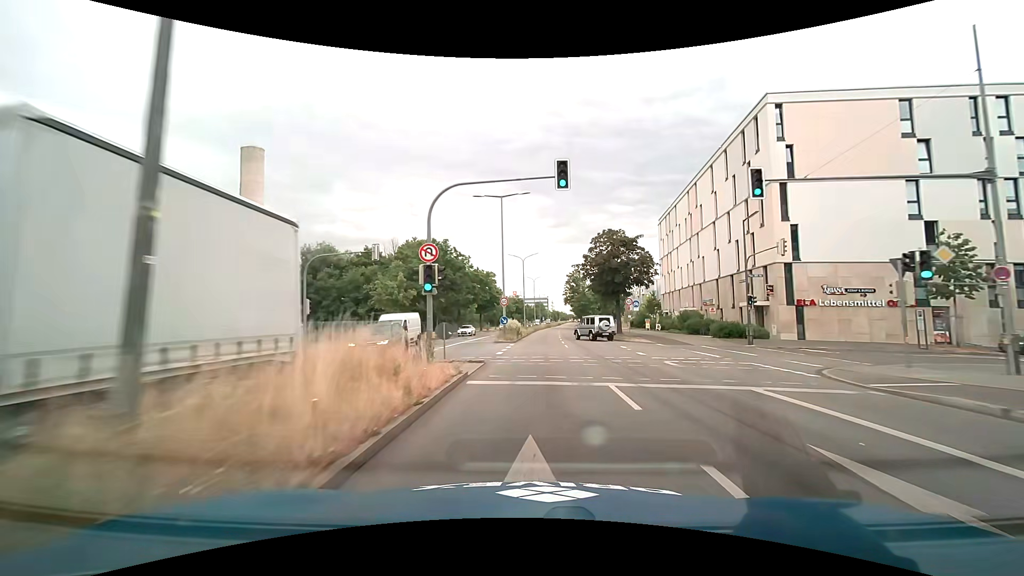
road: primary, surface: asphalt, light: Day
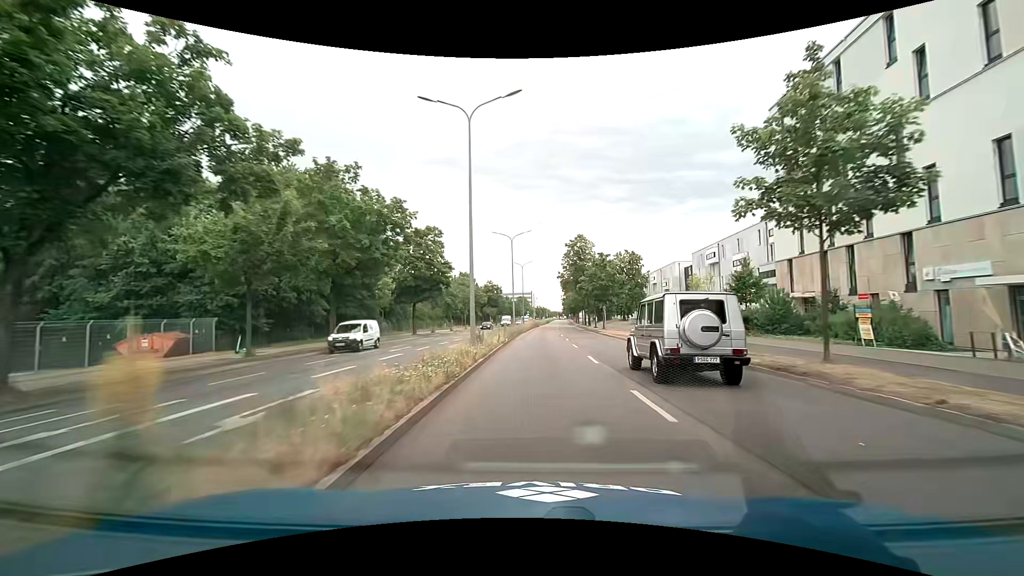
(+0.8, +45.7) m; +1°
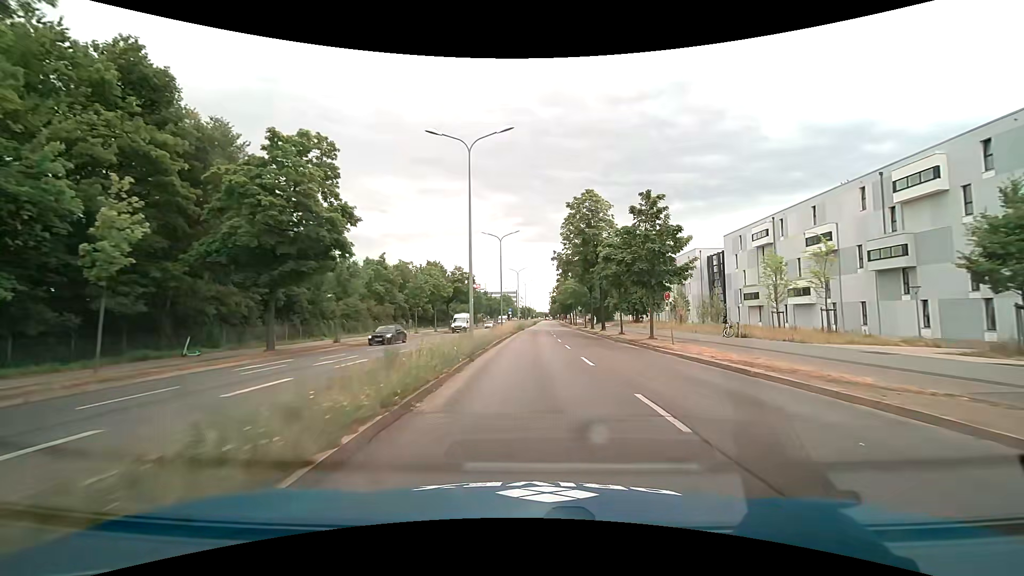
(+0.5, +27.5) m; +2°
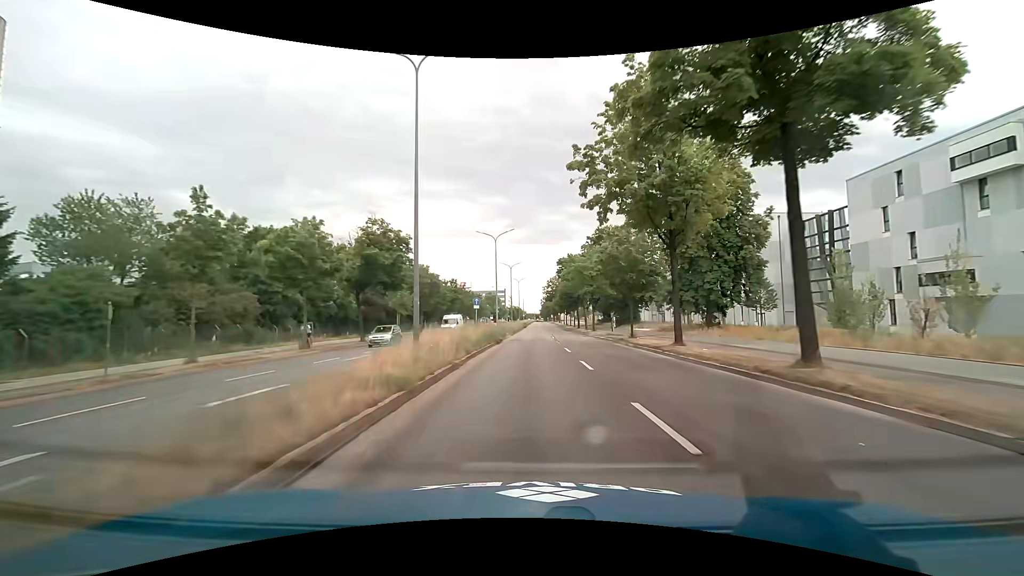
(+0.5, +37.3) m; +1°
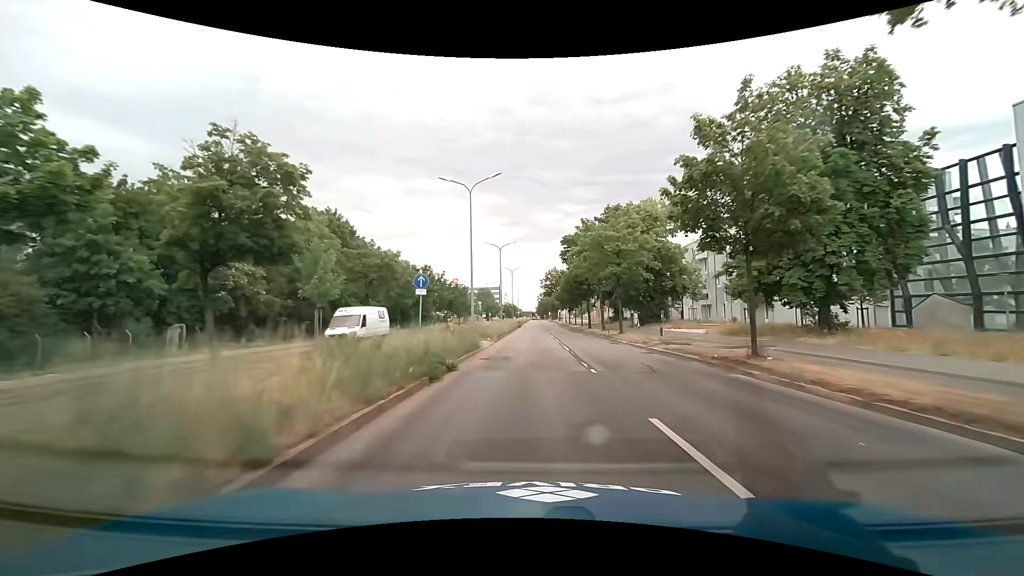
(+0.1, +18.6) m; 0°
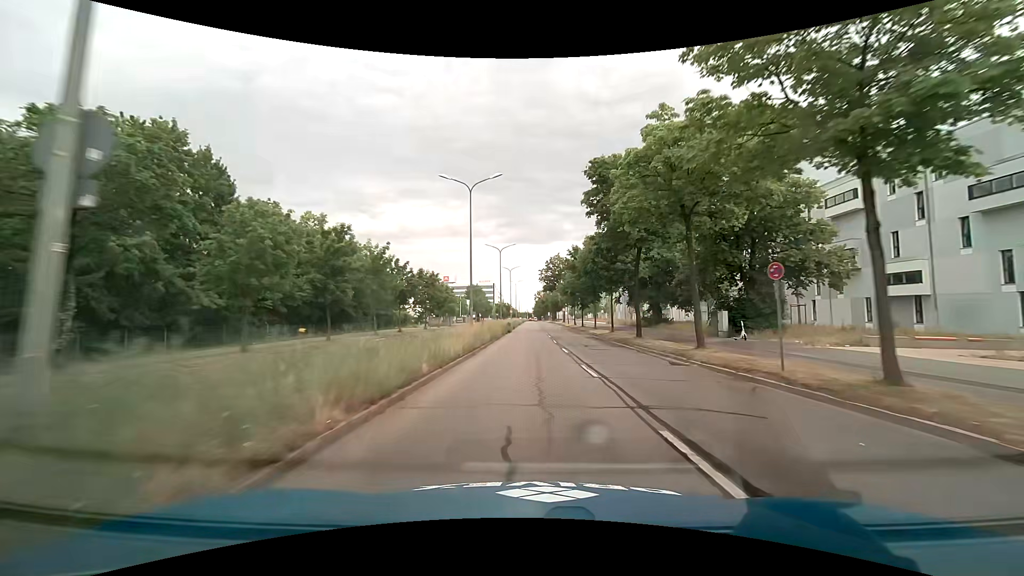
(+0.3, +27.7) m; +1°
